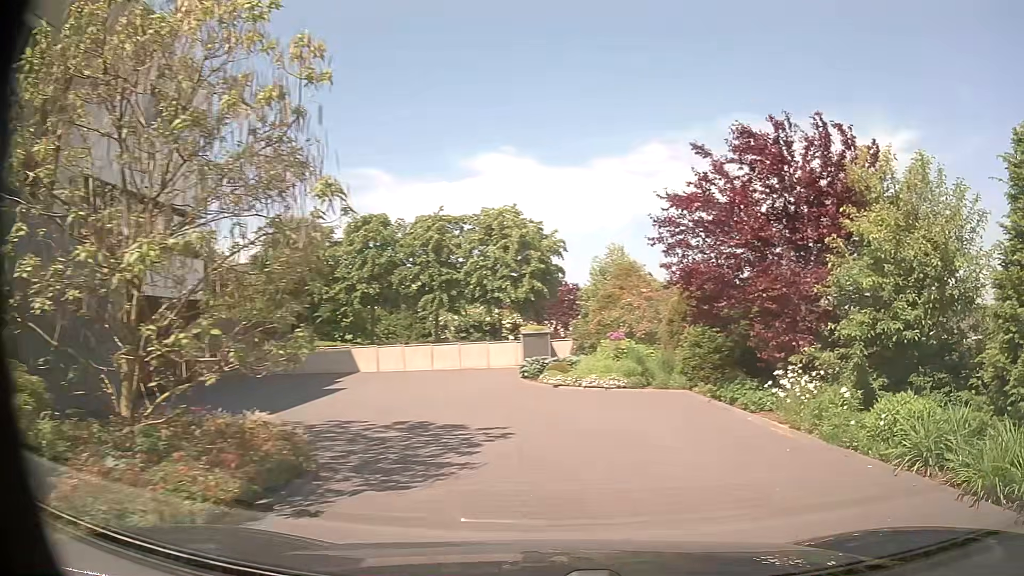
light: Day
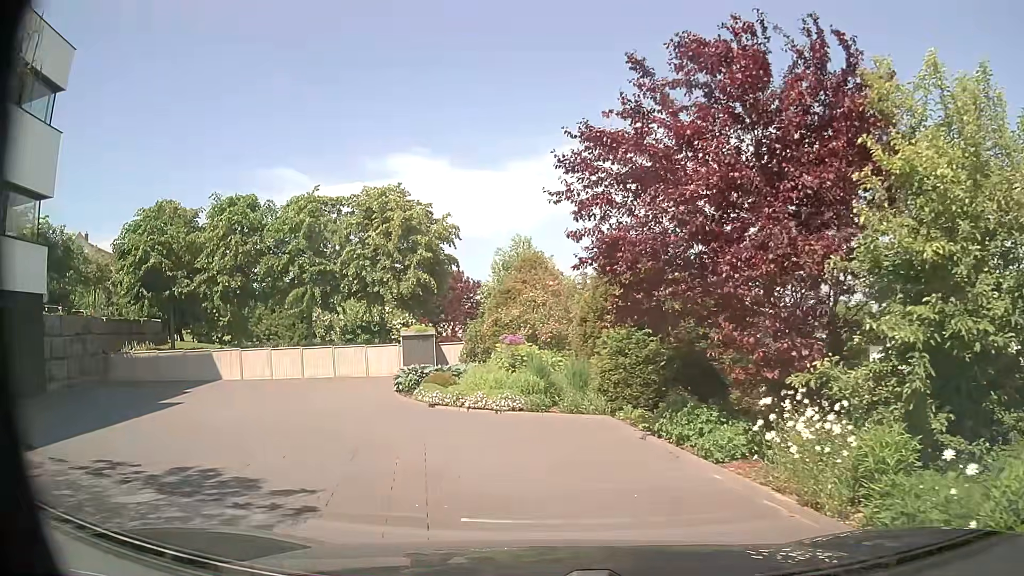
(+0.5, +3.9) m; +9°
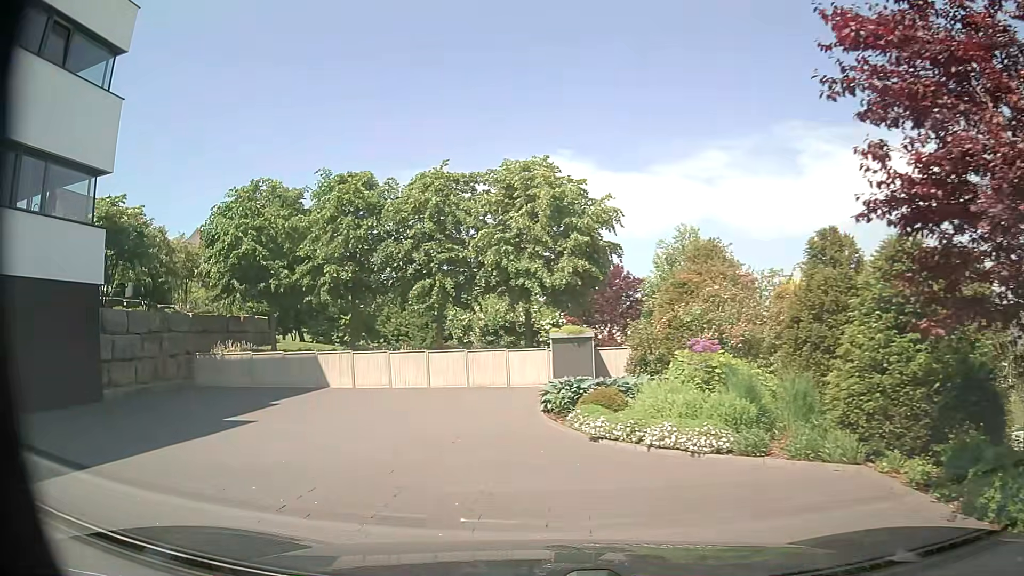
(-0.3, +3.6) m; -12°
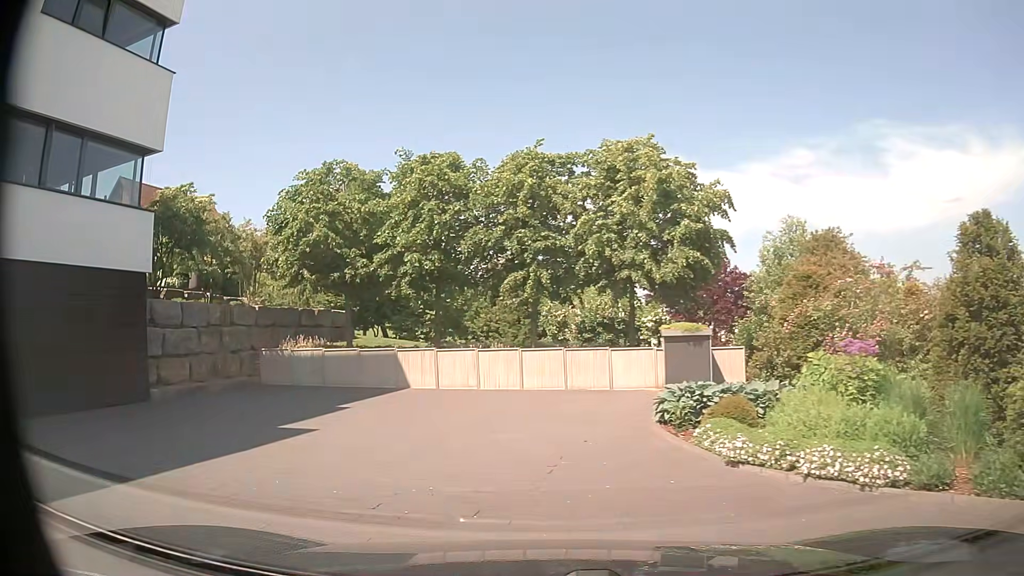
(-0.1, +1.8) m; -8°
